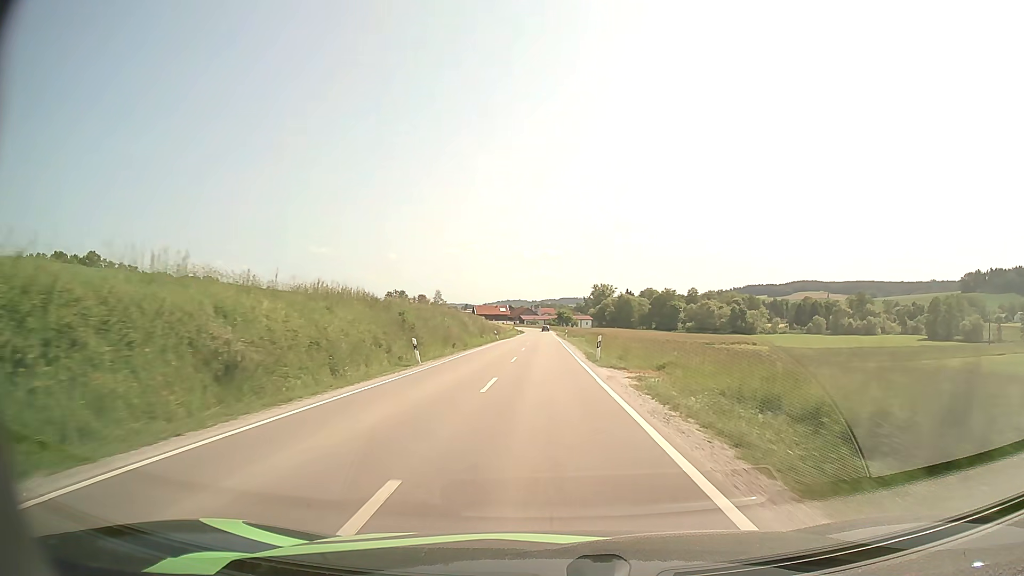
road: secondary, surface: asphalt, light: Day
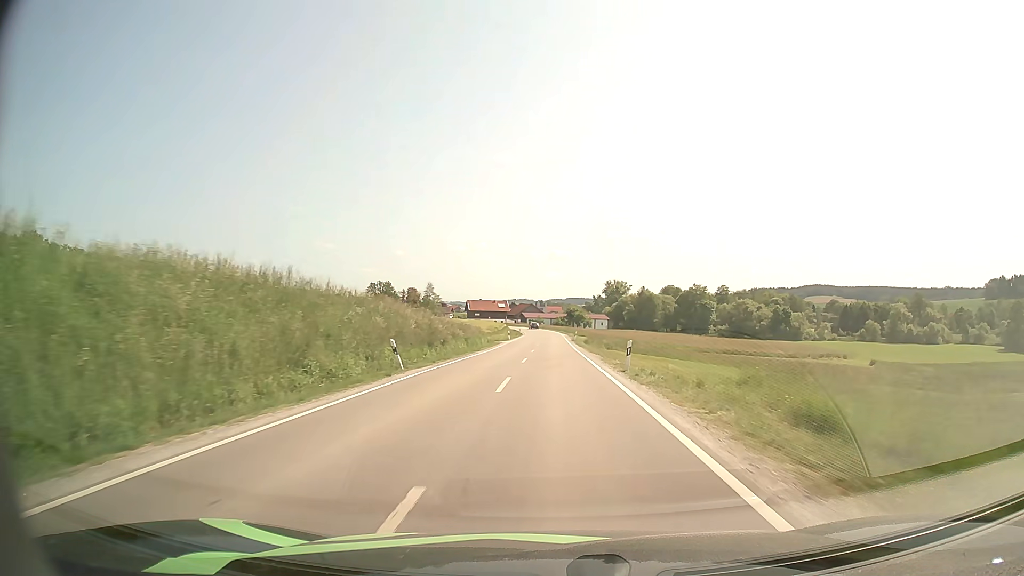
(-0.5, +48.4) m; -1°
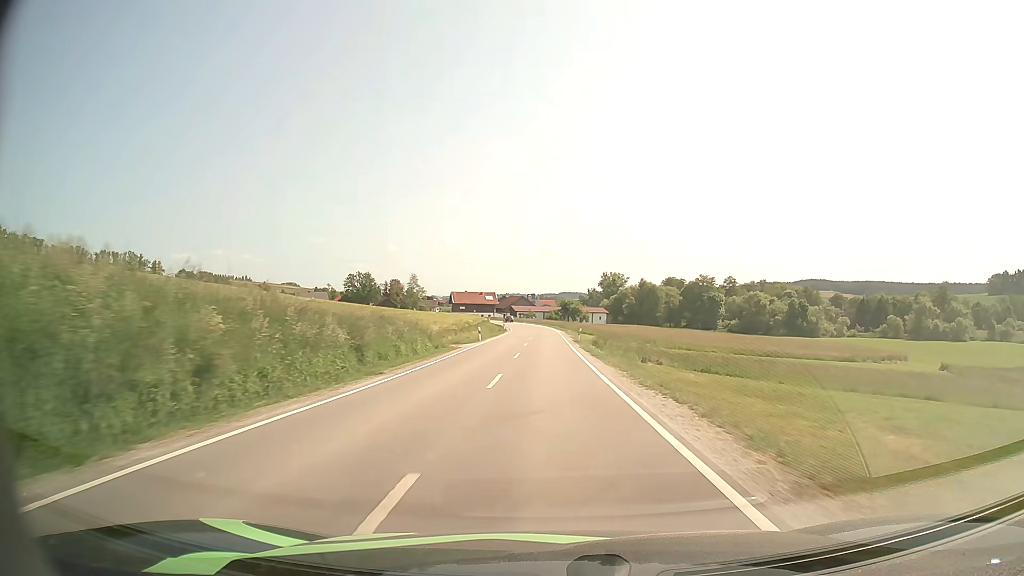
(+0.2, +23.7) m; +1°
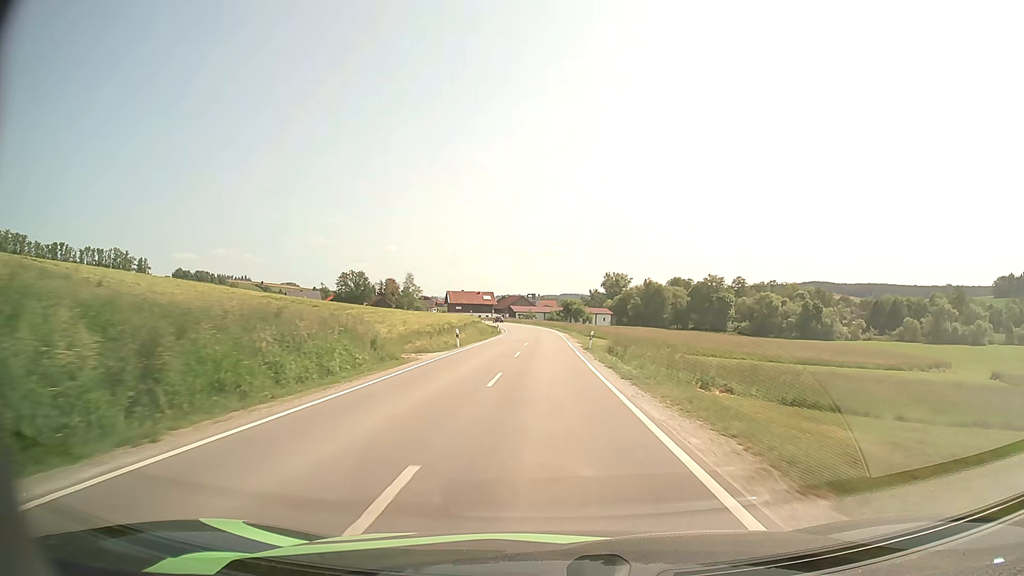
(0.0, +11.8) m; 0°
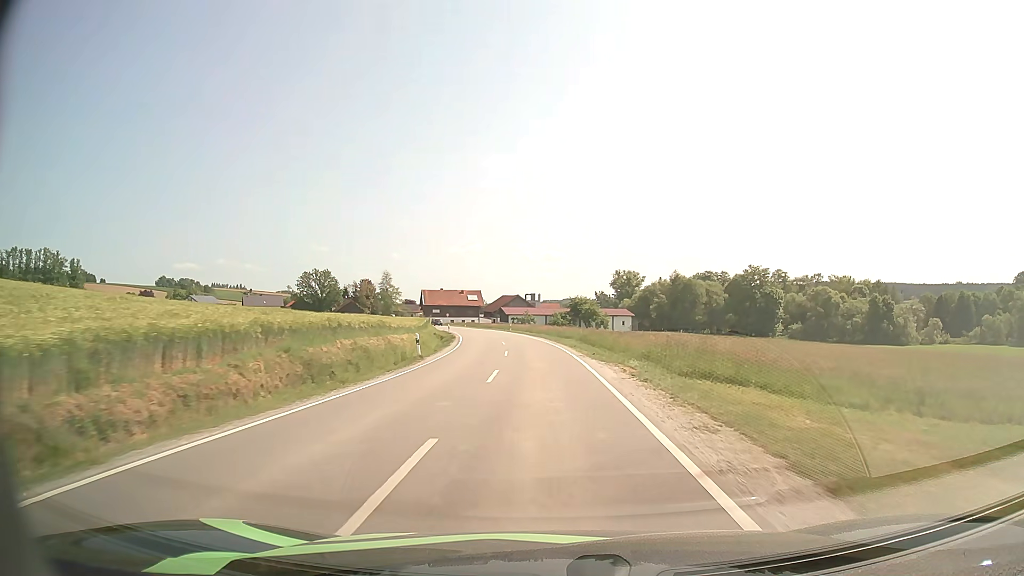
(0.0, +46.7) m; 0°
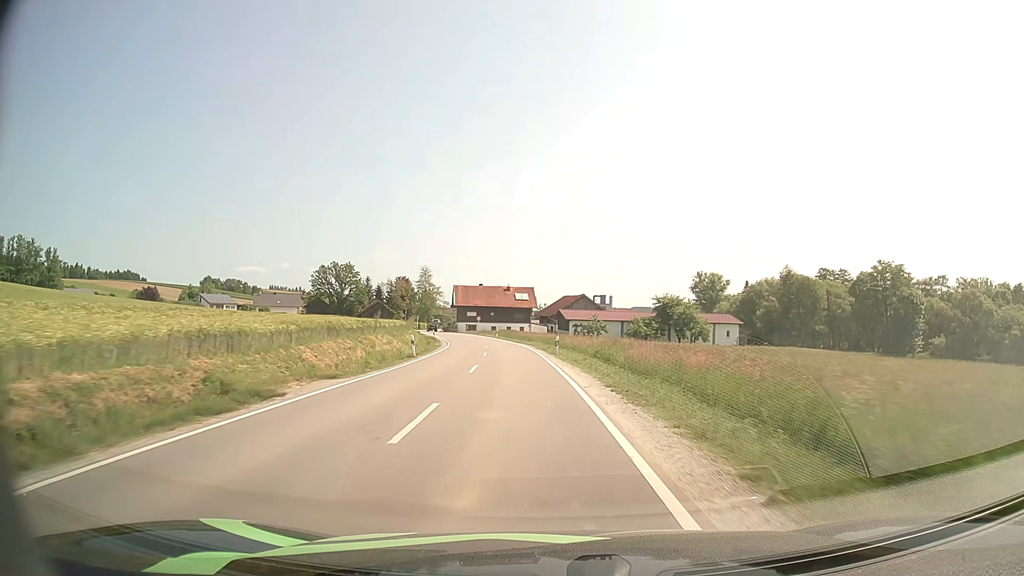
(-1.3, +44.2) m; -5°
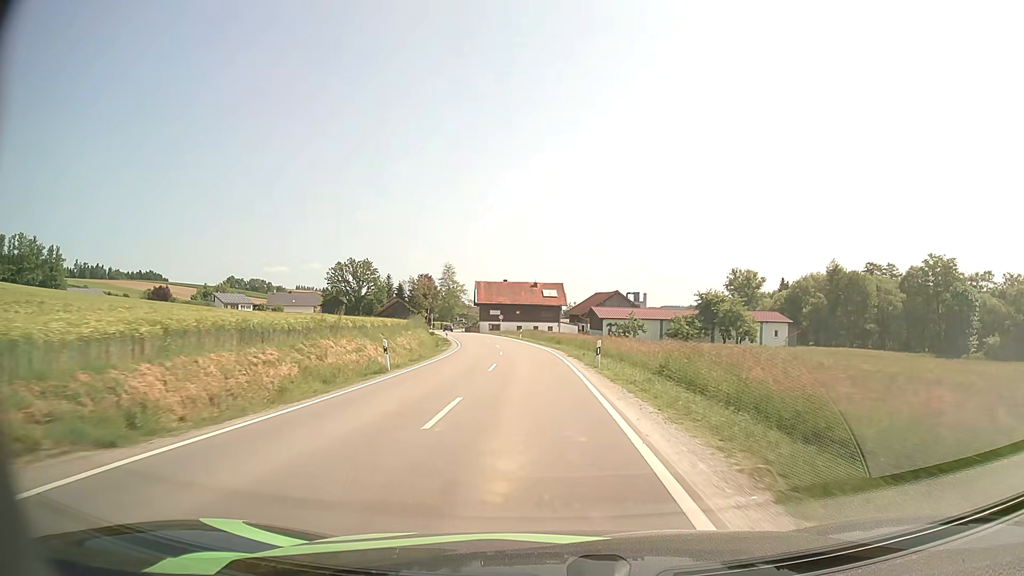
(-0.2, +10.8) m; -2°
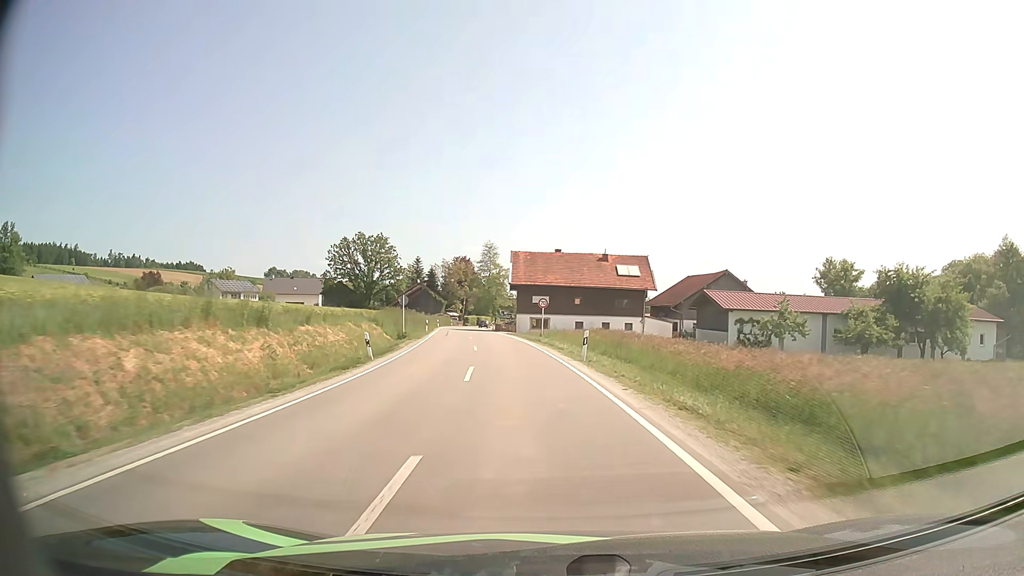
(-2.0, +42.1) m; -5°
(0, +10) (-1, +20) (-2, +30) (-3, +40) (-4, +50) (-6, +60) (-7, +70) (-9, +79) (-10, +89) (-11, +99) m
